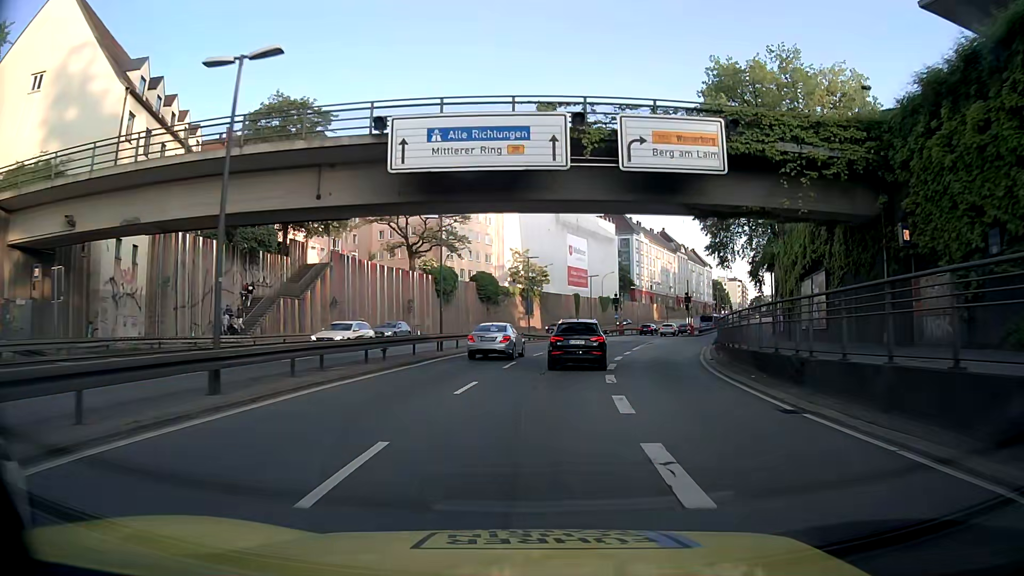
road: trunk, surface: asphalt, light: Day
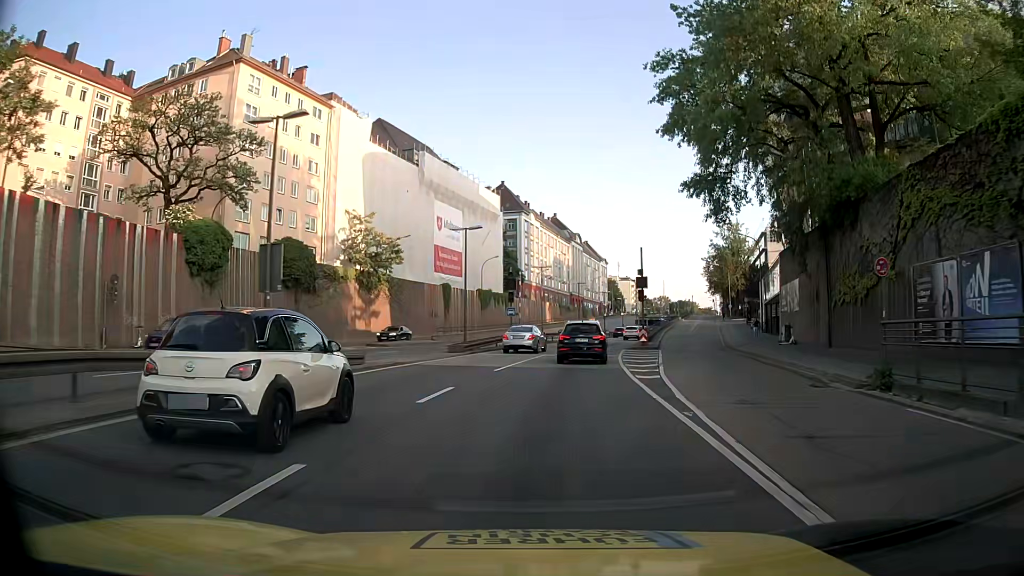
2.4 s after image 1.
(+2.8, +35.3) m; +11°
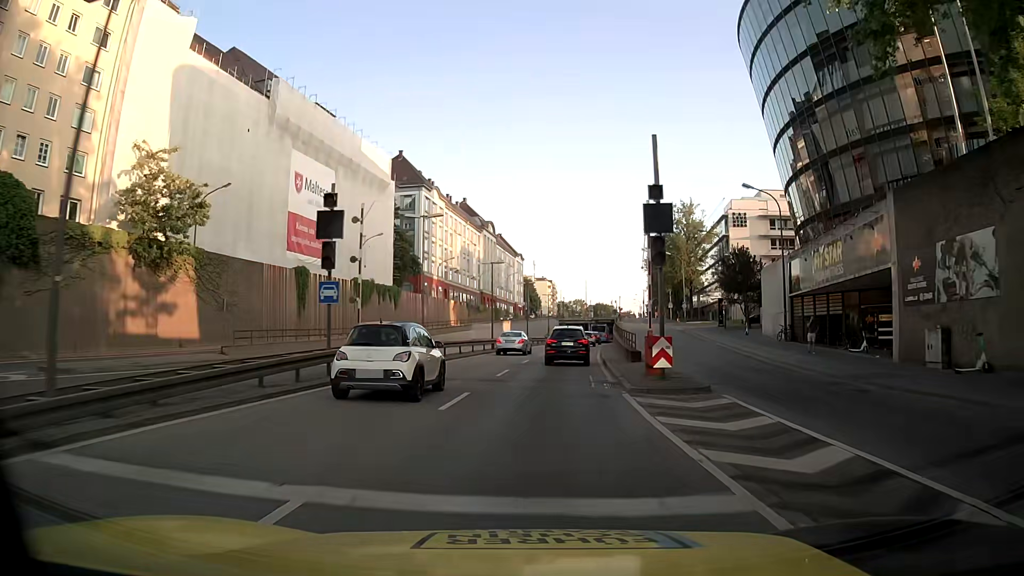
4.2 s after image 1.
(+1.7, +26.9) m; +7°
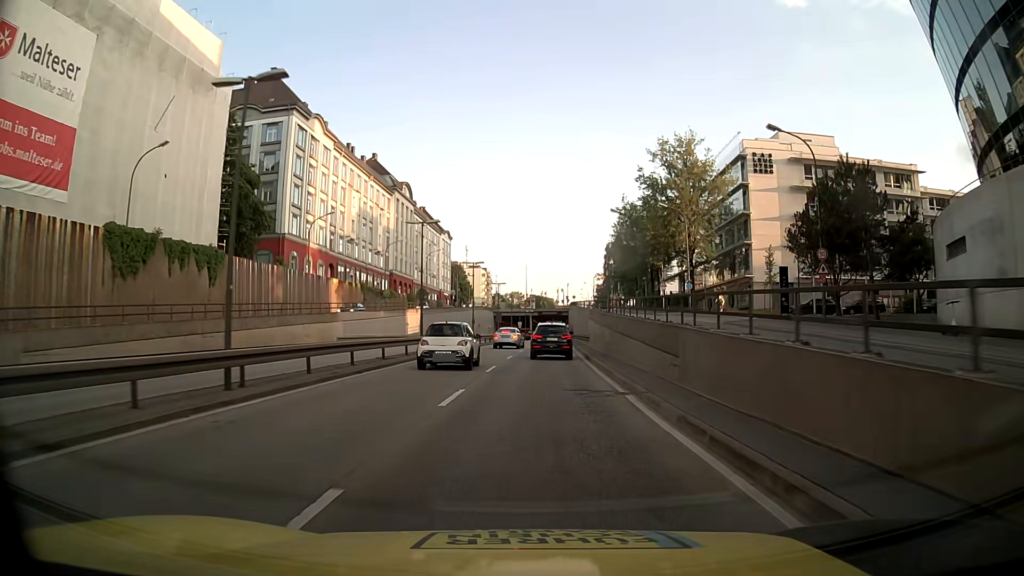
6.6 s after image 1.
(+2.2, +36.2) m; +6°
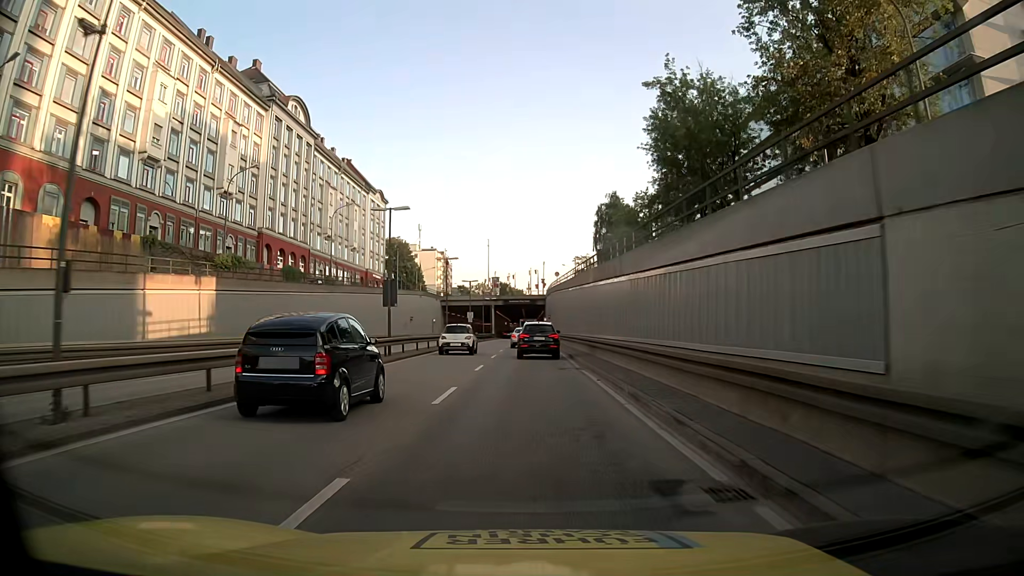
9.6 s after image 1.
(+1.1, +44.9) m; +3°
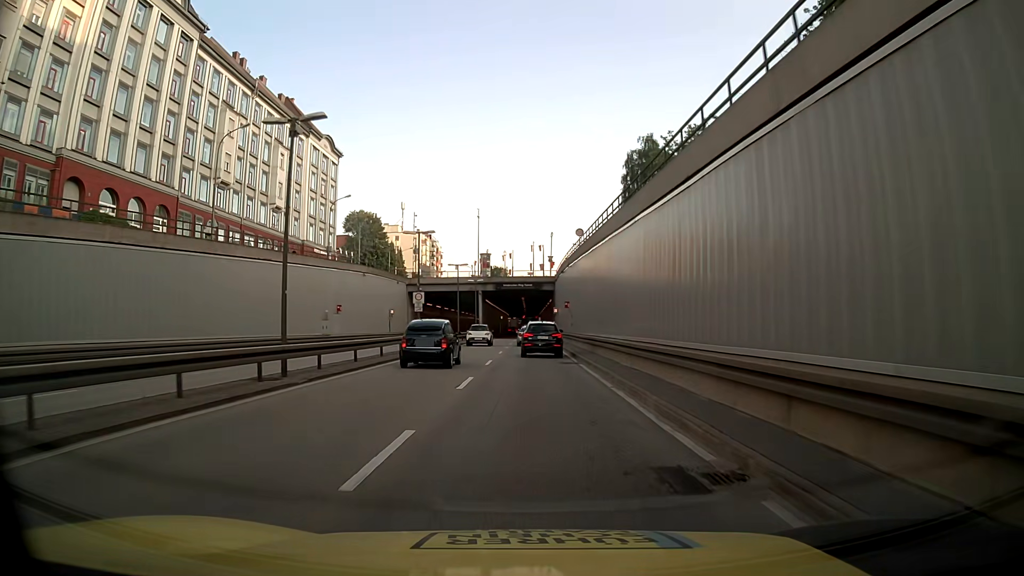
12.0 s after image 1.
(-0.3, +33.5) m; -1°
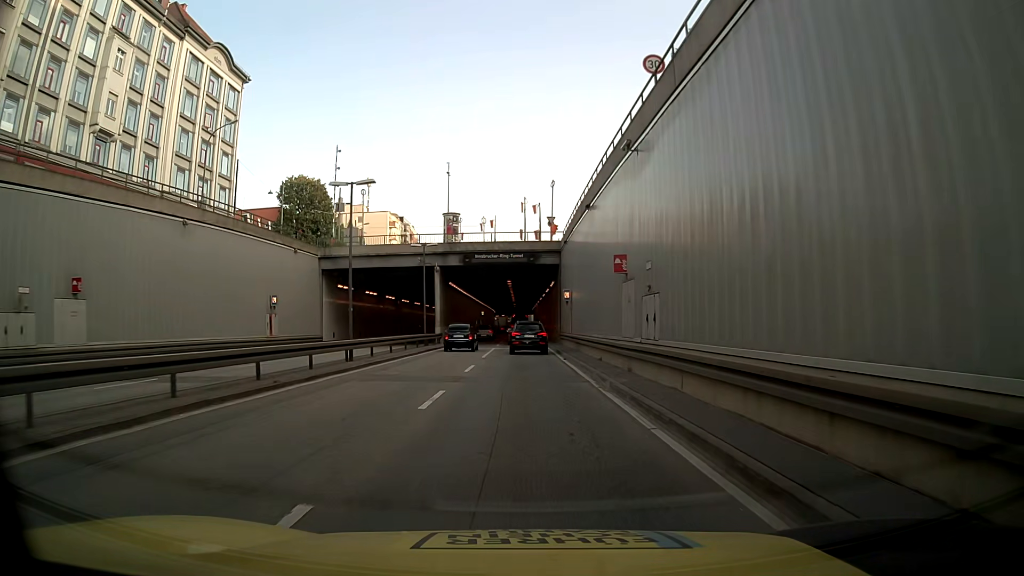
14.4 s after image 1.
(+0.2, +31.8) m; +1°
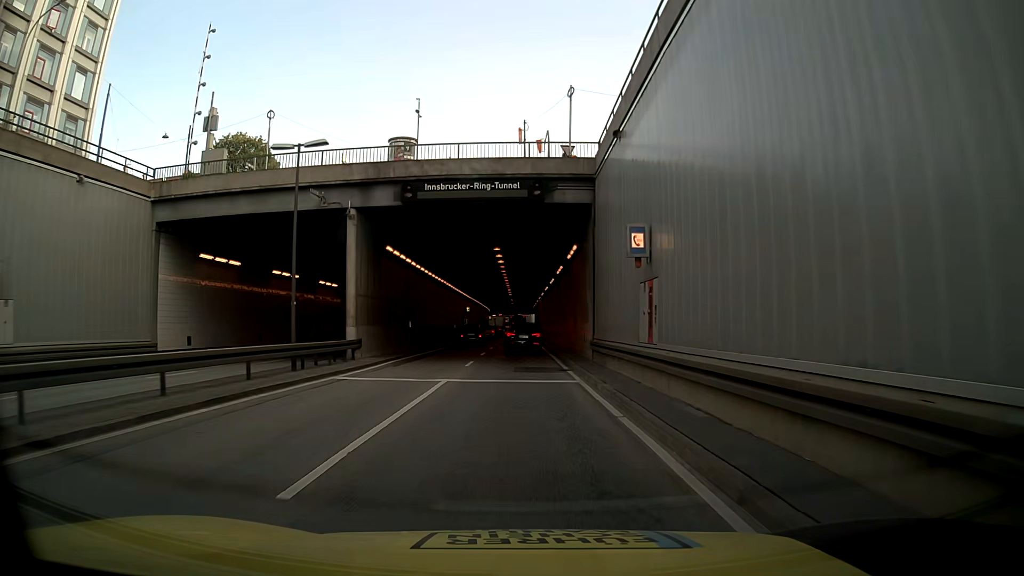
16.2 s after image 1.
(0.0, +24.1) m; 0°
